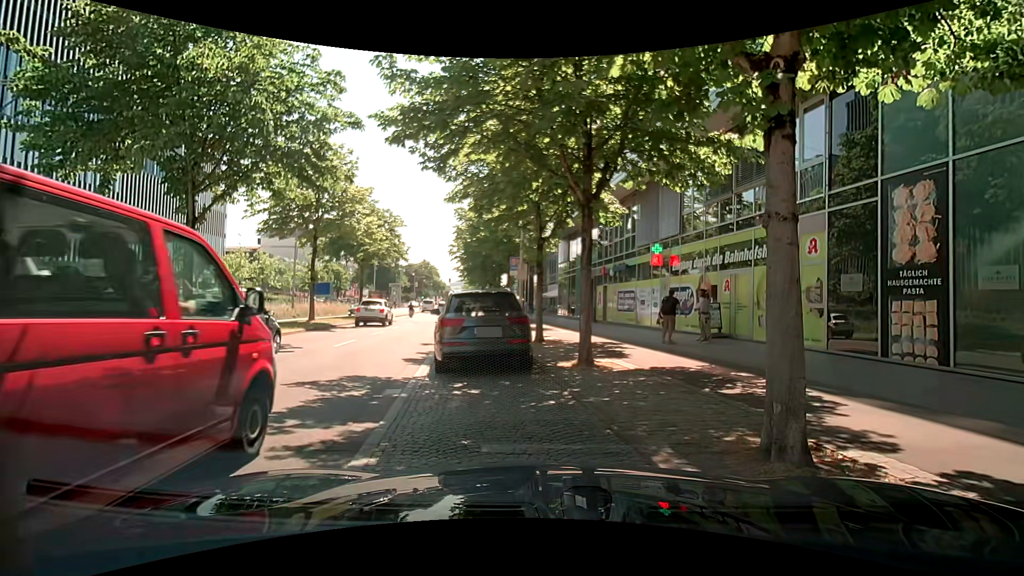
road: primary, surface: asphalt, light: Day
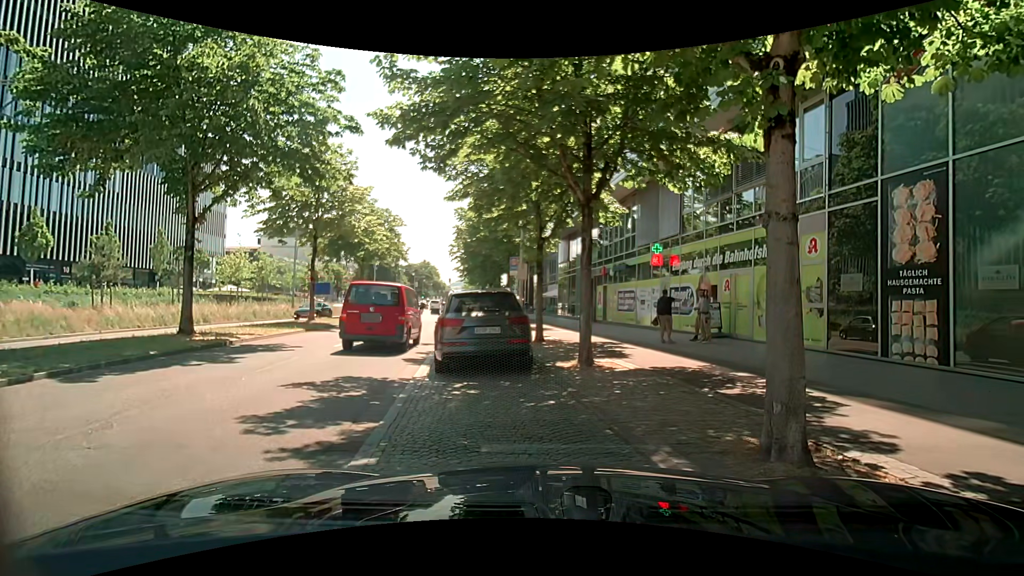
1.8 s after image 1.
(0.0, 0.0) m; 0°
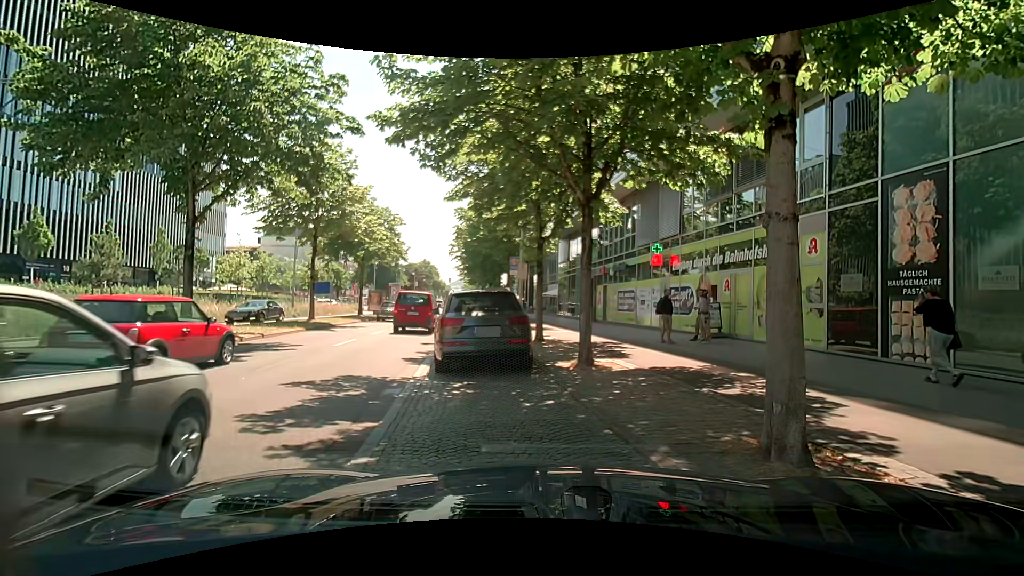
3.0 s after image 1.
(0.0, 0.0) m; 0°
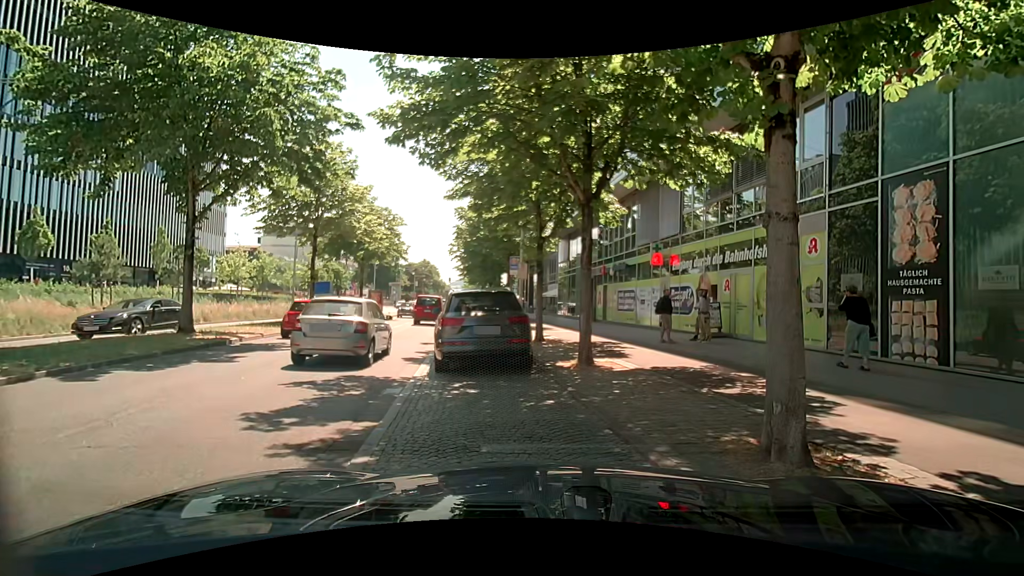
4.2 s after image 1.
(0.0, 0.0) m; 0°
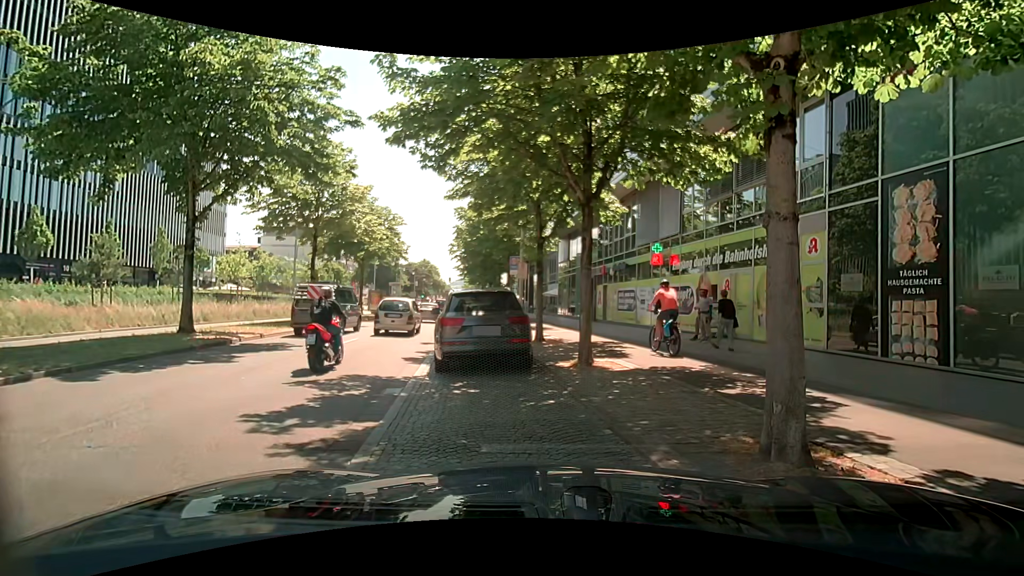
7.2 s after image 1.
(0.0, 0.0) m; 0°
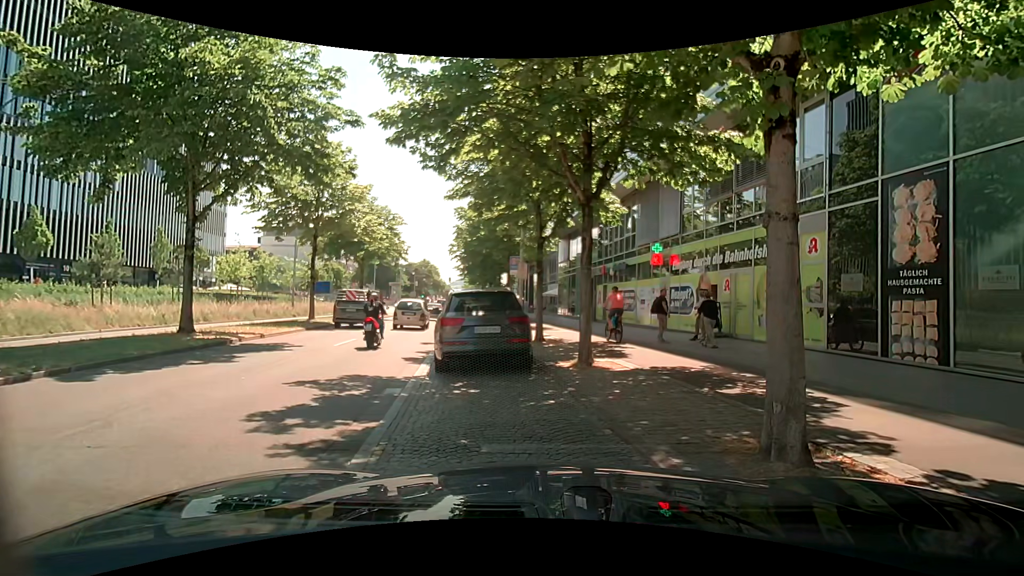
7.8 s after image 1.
(0.0, 0.0) m; 0°
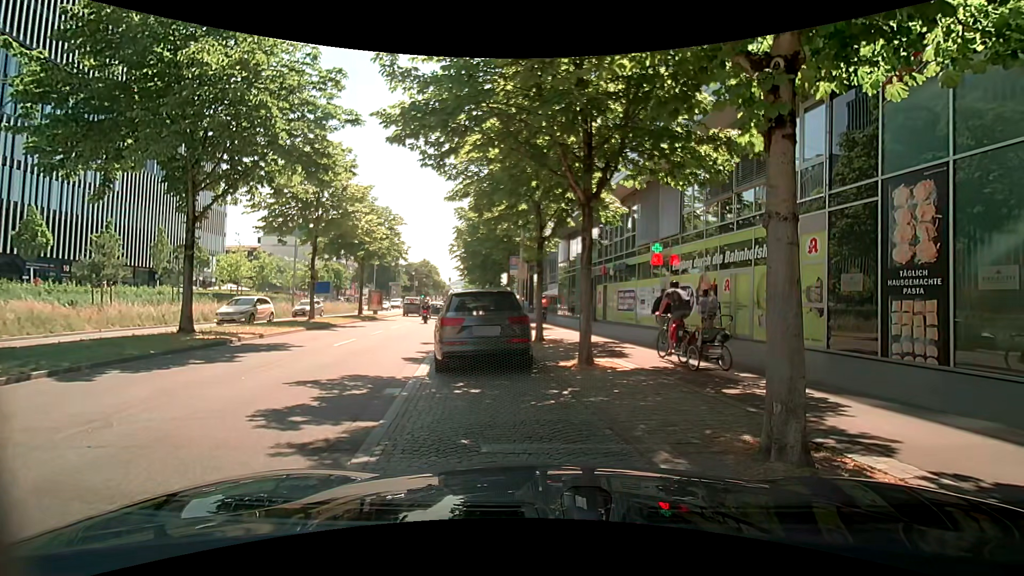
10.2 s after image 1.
(0.0, 0.0) m; 0°
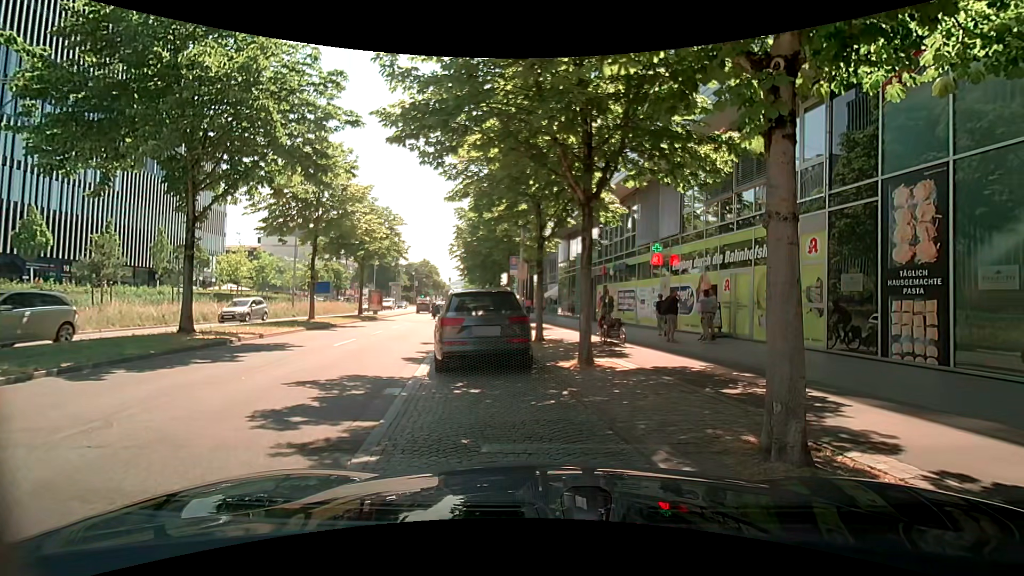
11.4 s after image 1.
(0.0, 0.0) m; 0°
